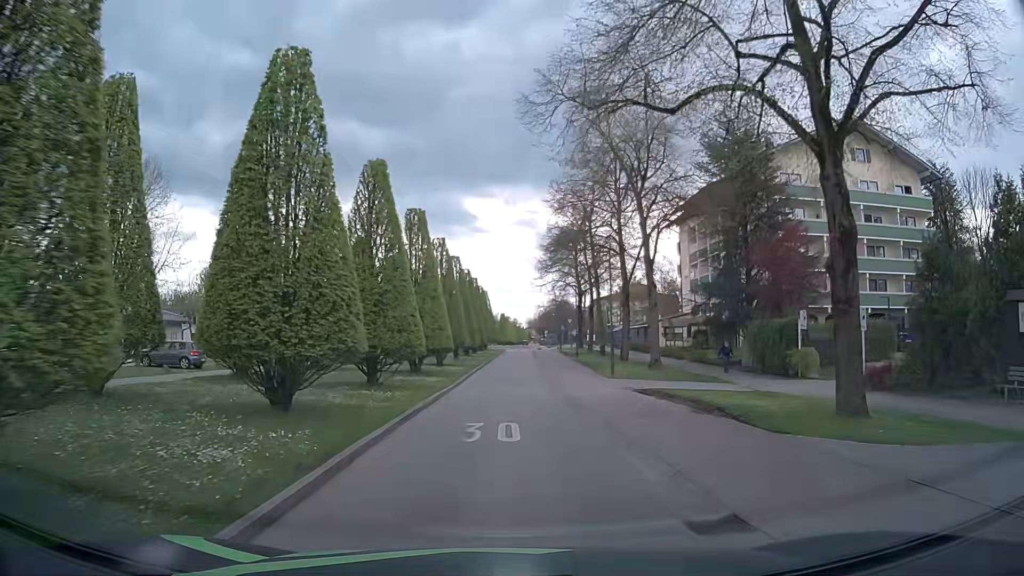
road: residential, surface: asphalt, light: Day
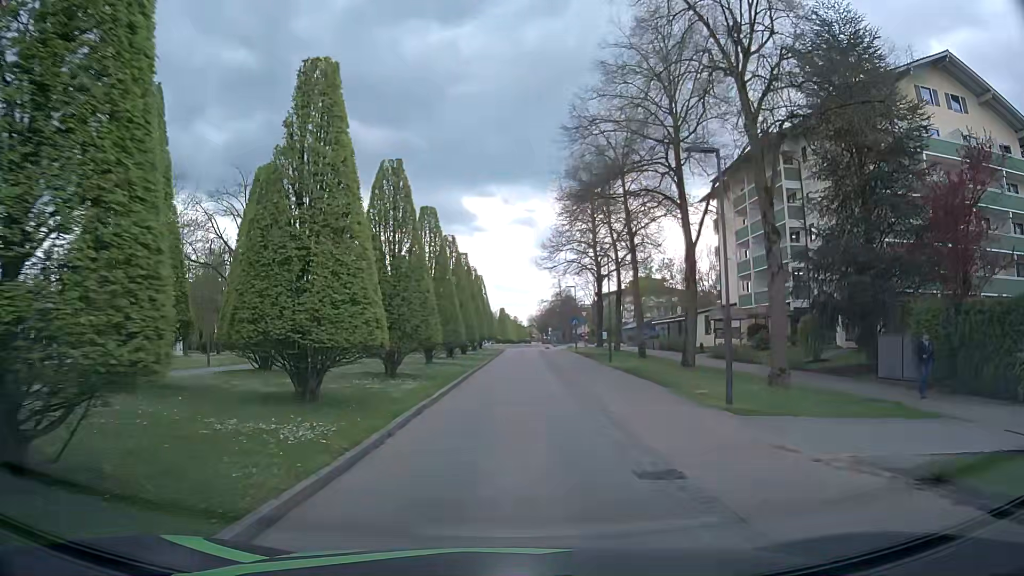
(+0.1, +14.9) m; +1°
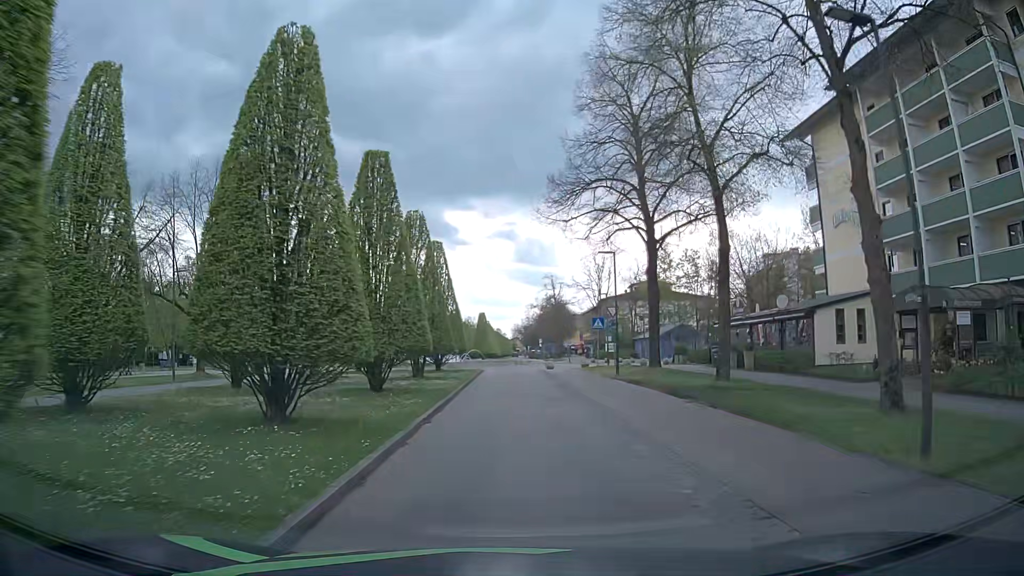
(-0.1, +25.8) m; +1°
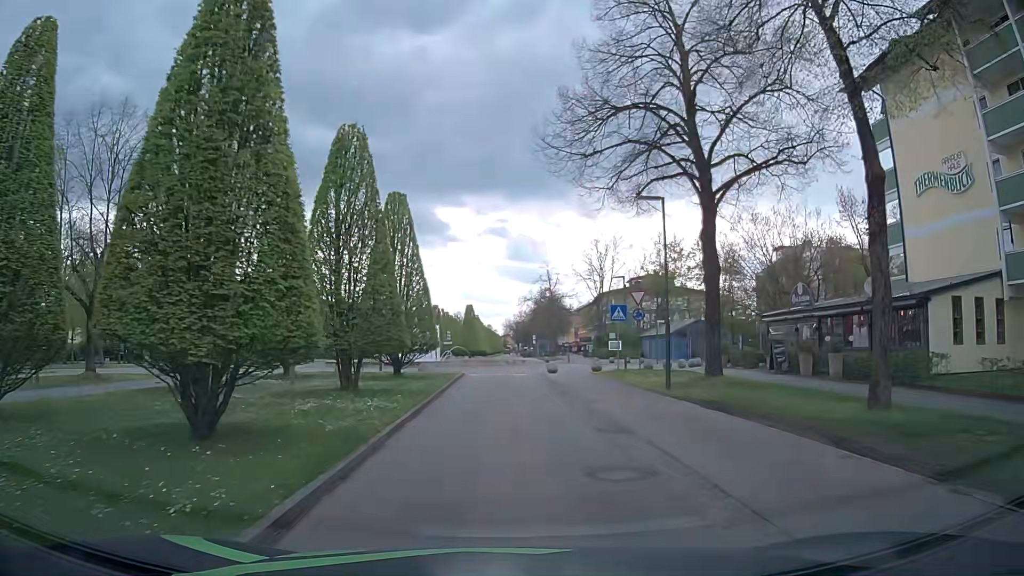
(0.0, +10.1) m; 0°
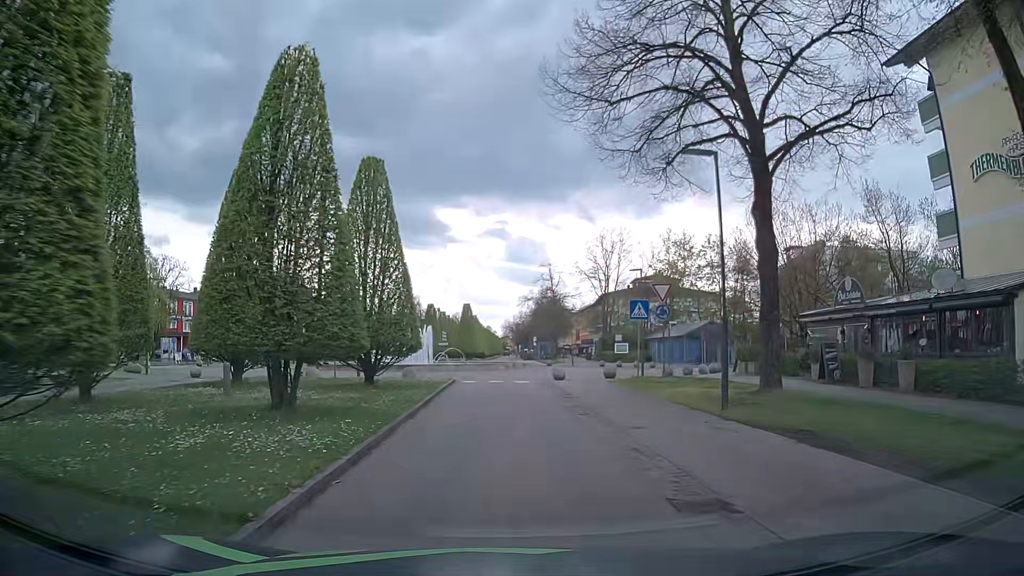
(0.0, +4.7) m; 0°
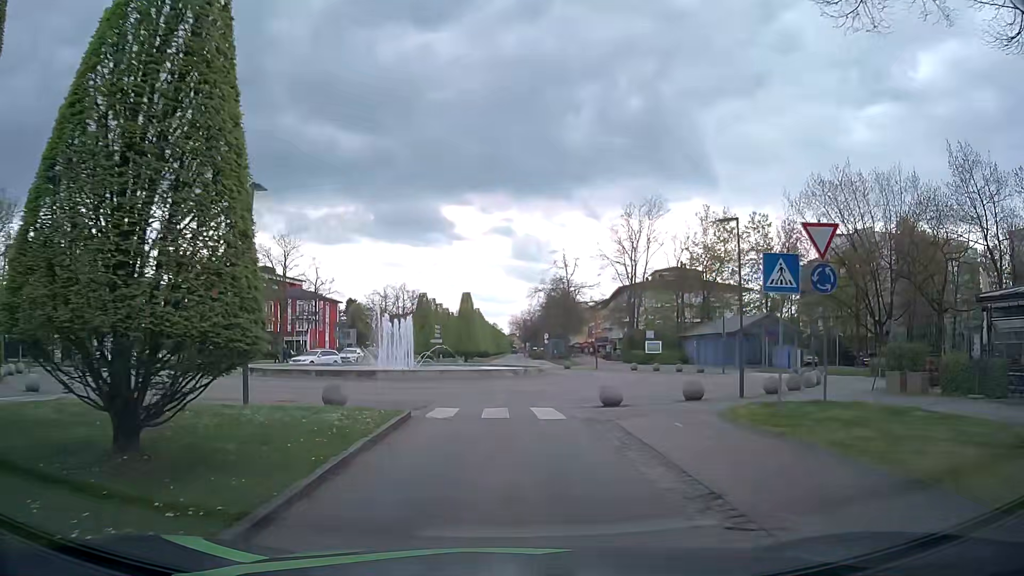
(0.0, +12.8) m; 0°
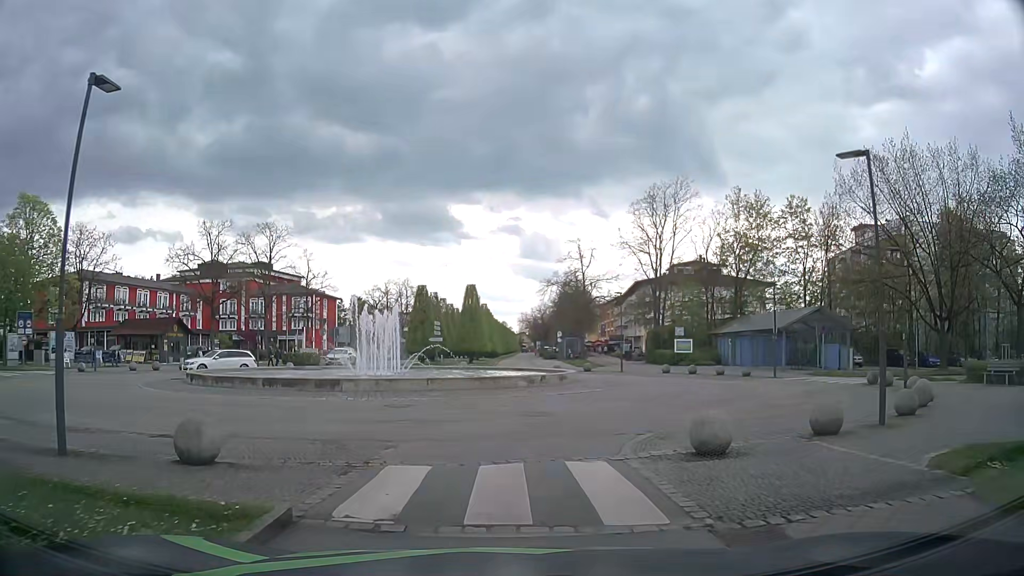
(-0.1, +7.2) m; -1°
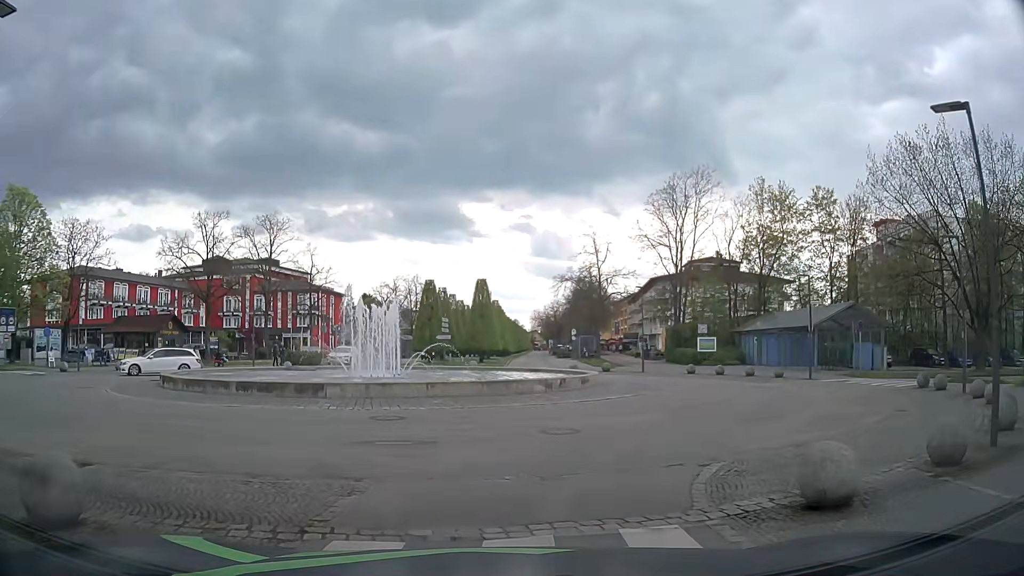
(-0.1, +3.1) m; -1°
